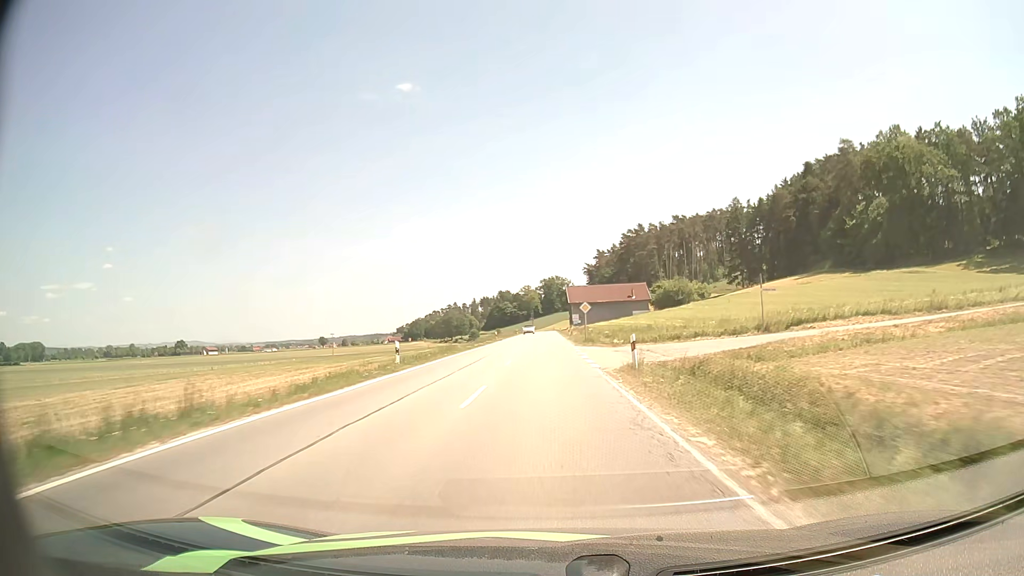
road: secondary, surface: asphalt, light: Day
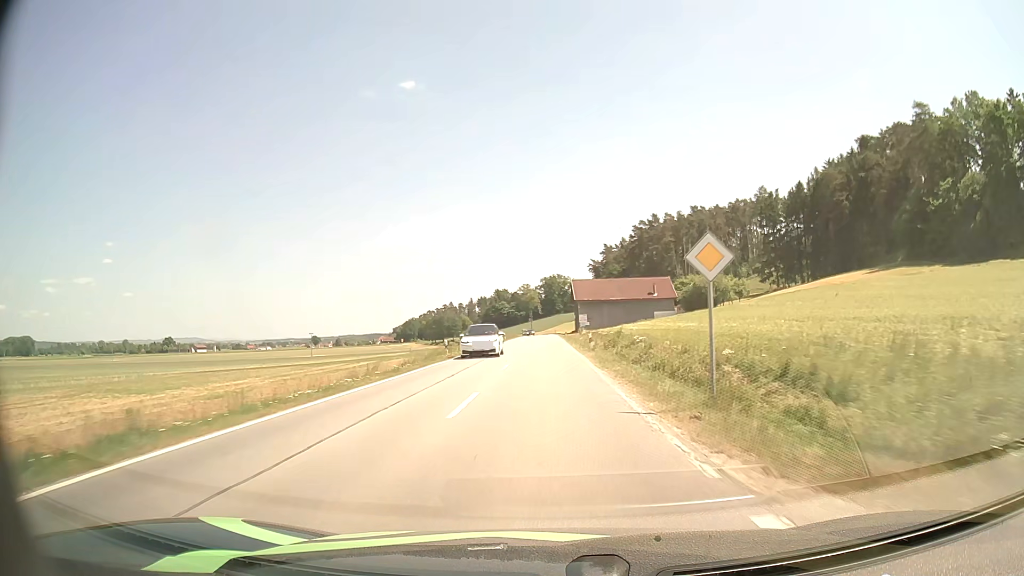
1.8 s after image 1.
(-0.2, +35.2) m; 0°
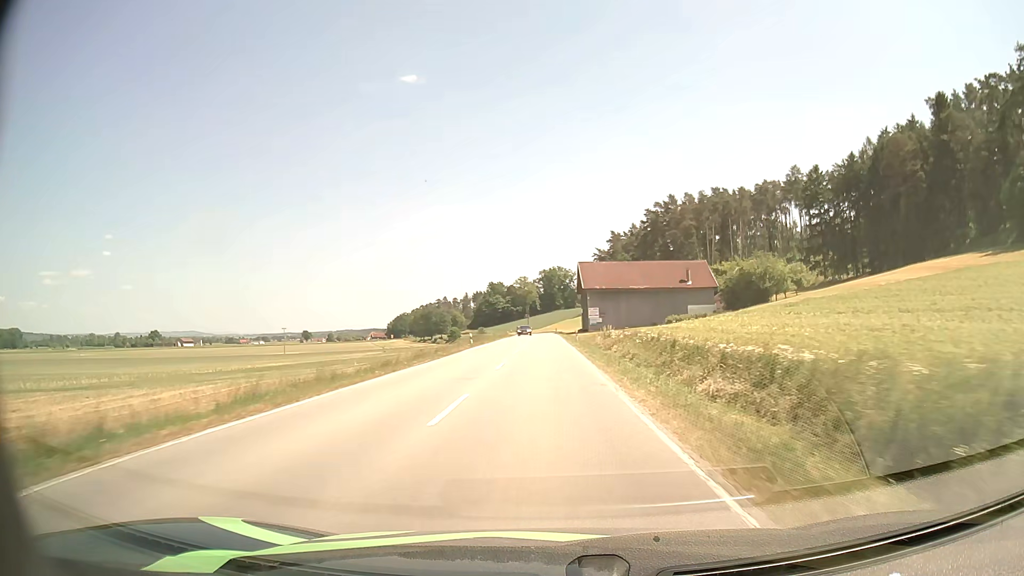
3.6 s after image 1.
(+0.1, +35.7) m; 0°
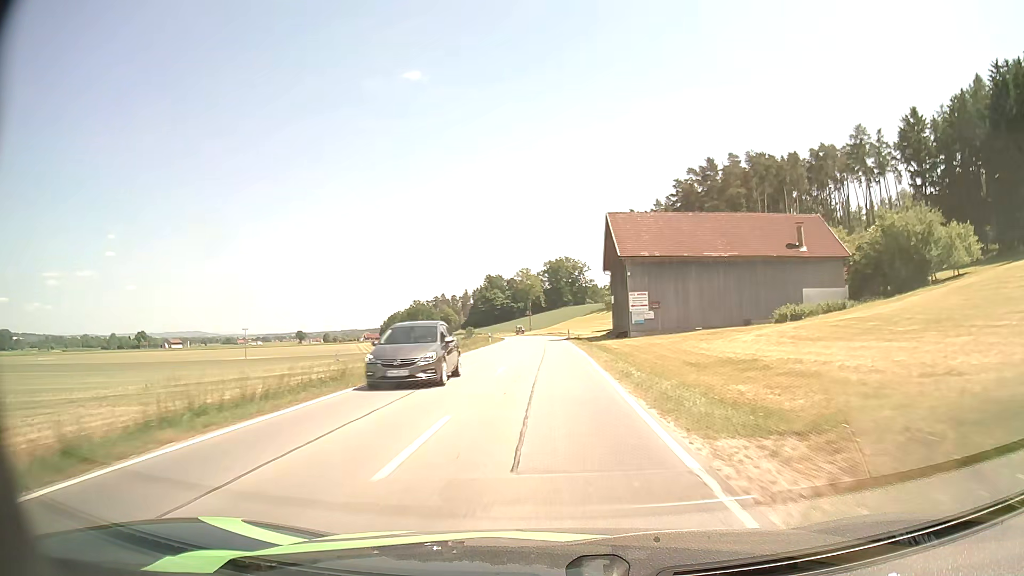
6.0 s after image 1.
(-0.2, +48.4) m; -1°
(0, +10) (0, +20) (0, +30) (0, +40) (0, +50) (0, +60) (-1, +70) (-1, +80) (-1, +90) (-2, +100) m
